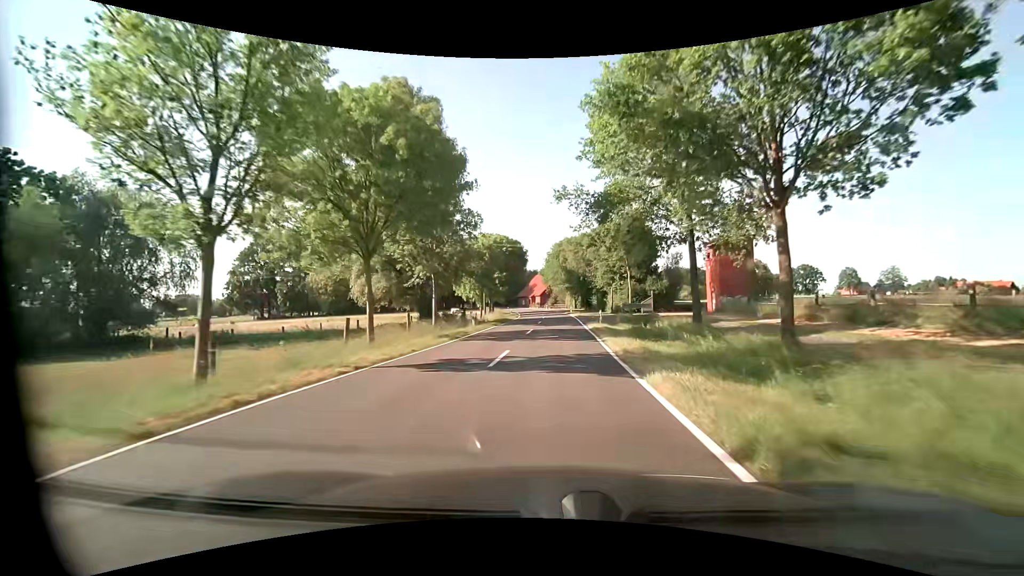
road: tertiary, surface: asphalt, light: Day
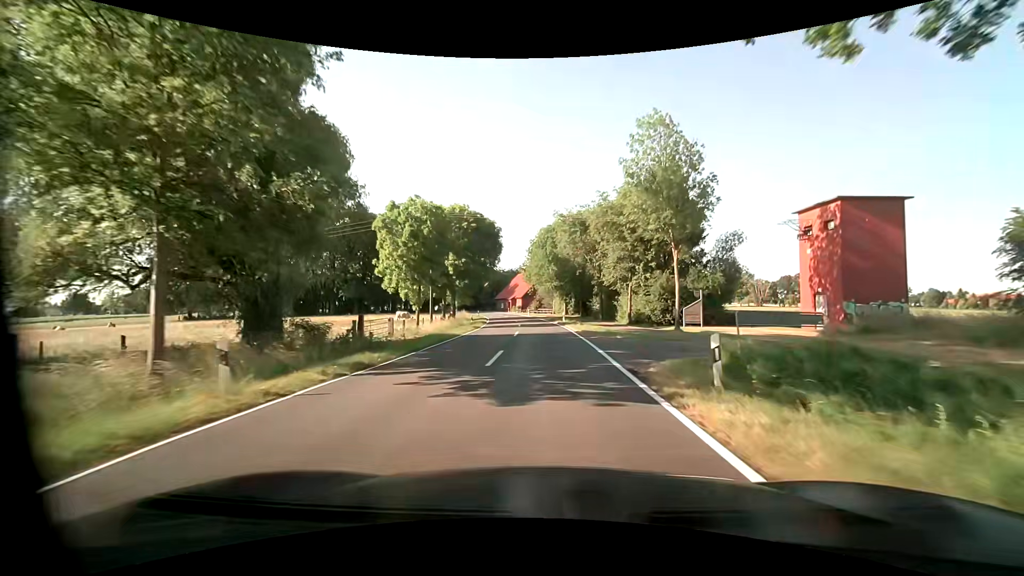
(+0.5, +23.7) m; +2°
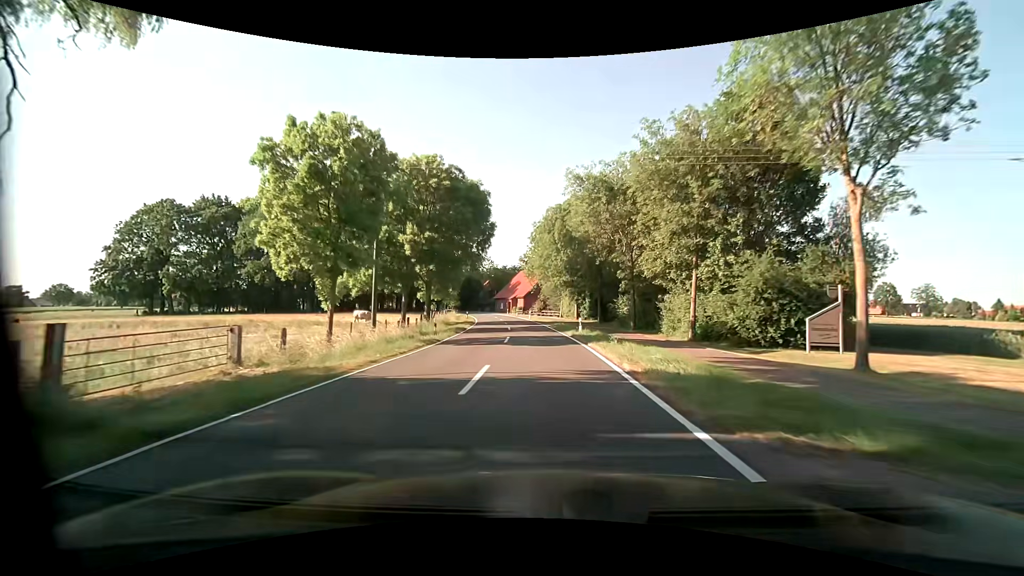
(+0.1, +15.8) m; -1°
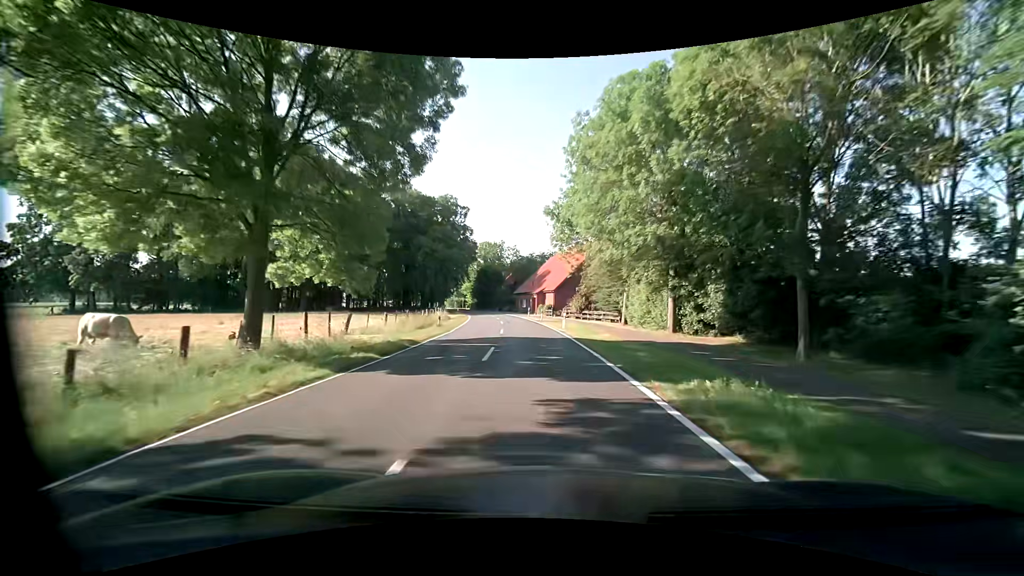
(-0.8, +31.6) m; -4°
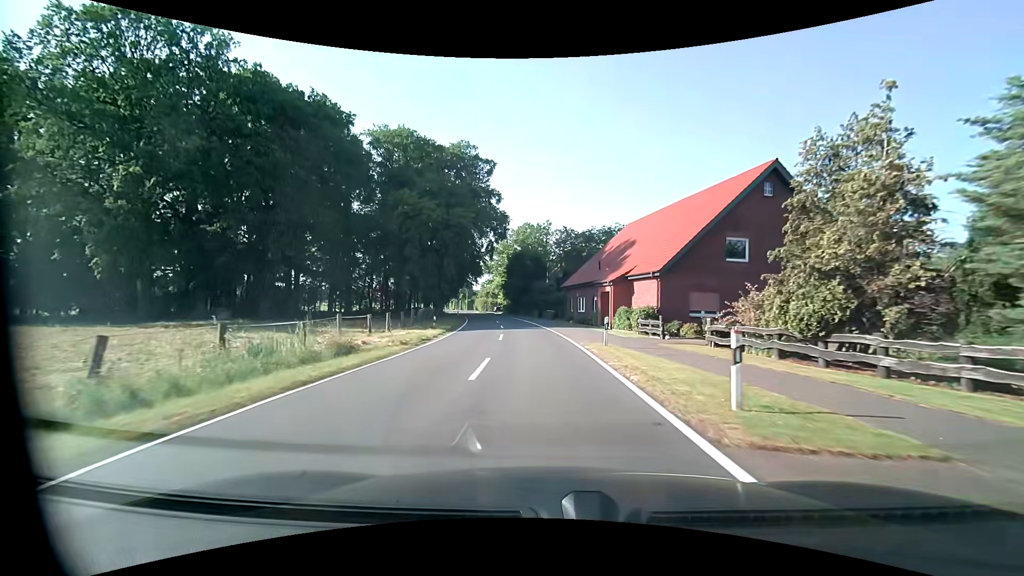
(-1.5, +39.4) m; -5°
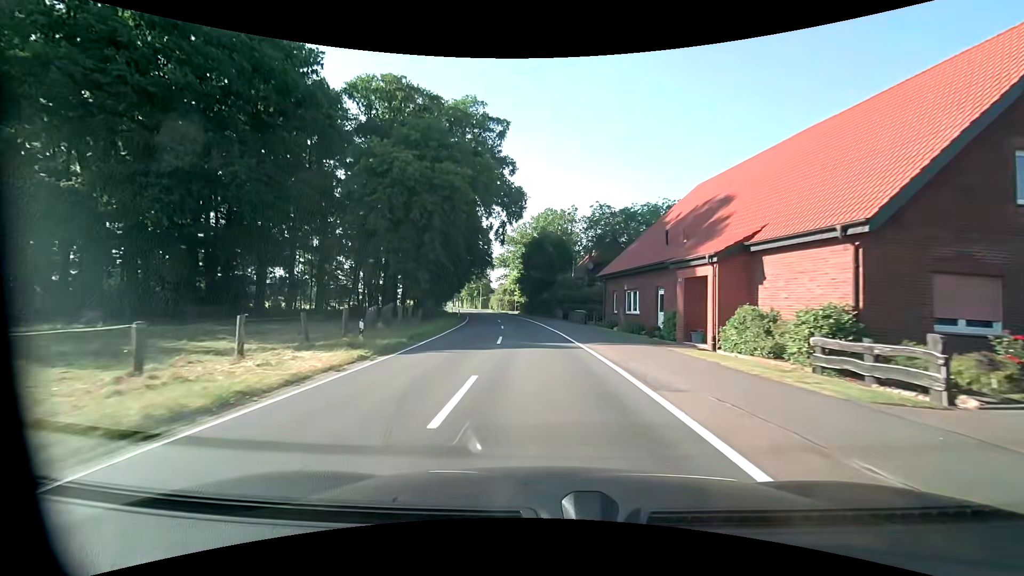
(-0.4, +15.8) m; -3°
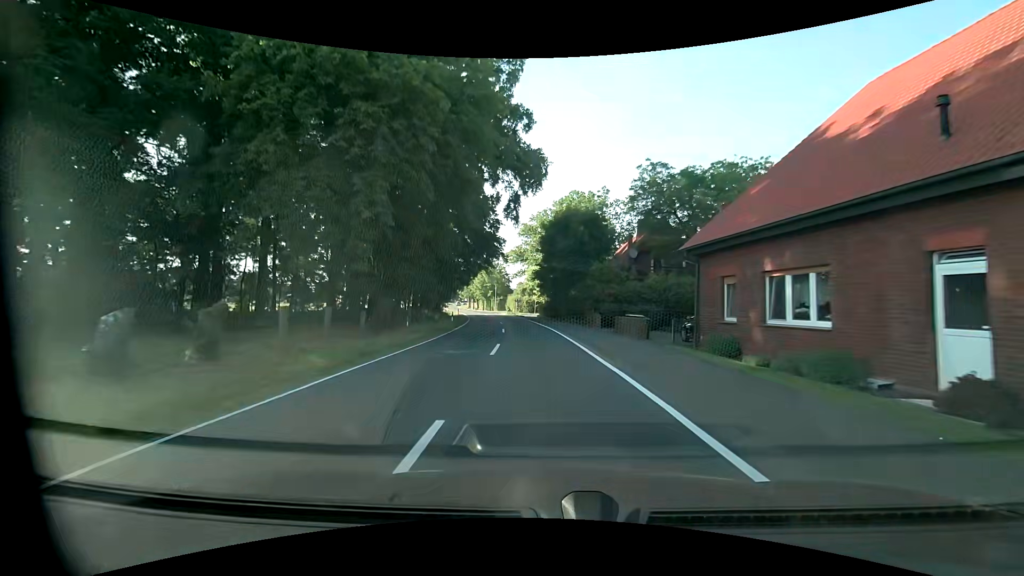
(-0.3, +15.9) m; -3°
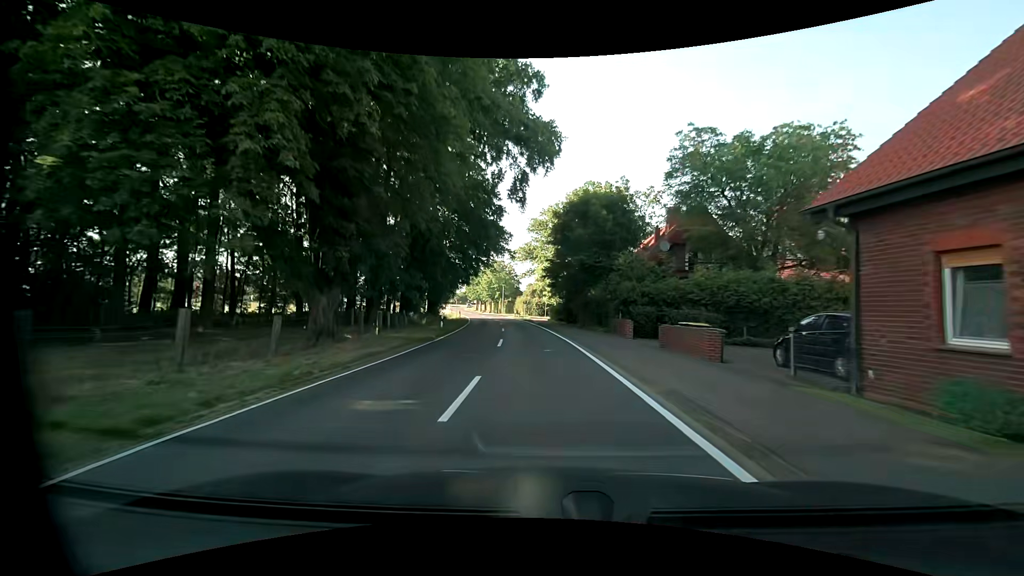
(-0.1, +7.9) m; -1°
(0, +10) (-1, +20) (-1, +30) (-2, +40) (-3, +50) (-5, +60) (-6, +70) (-8, +79) (-10, +89) (-12, +99) m
